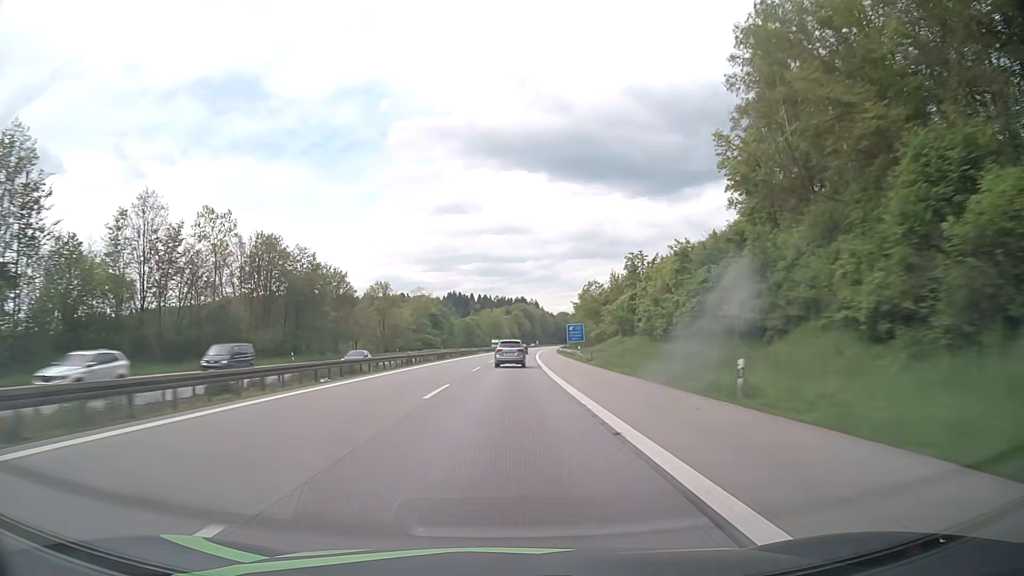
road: motorway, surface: asphalt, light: Day
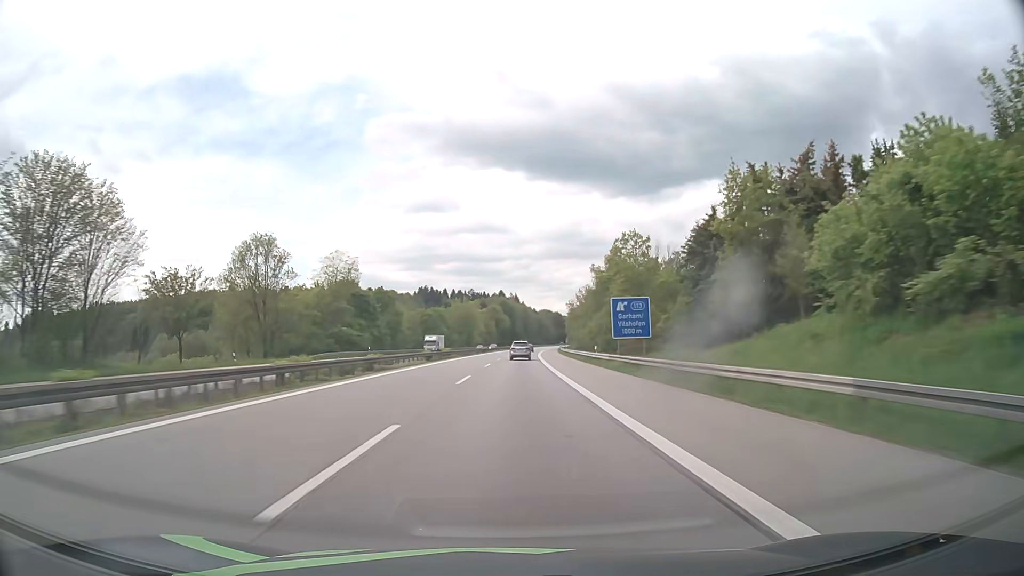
(+1.1, +66.7) m; +2°
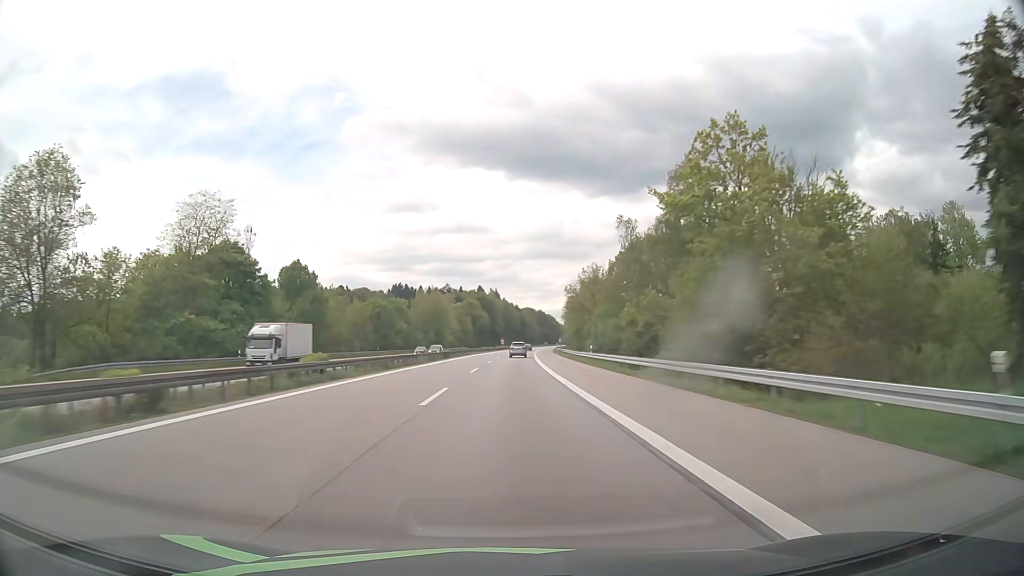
(+0.7, +44.4) m; +2°
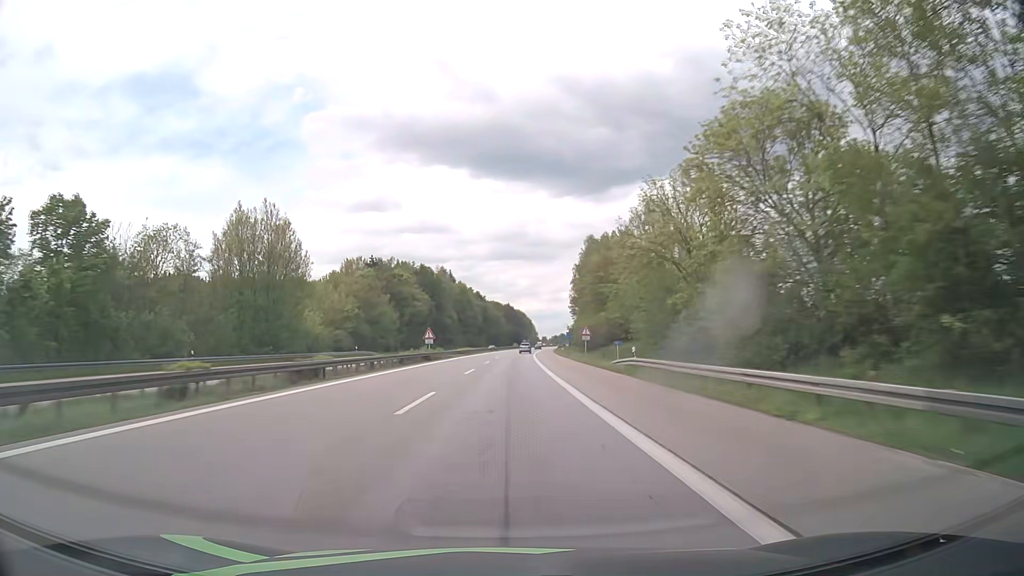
(+2.8, +111.1) m; +3°
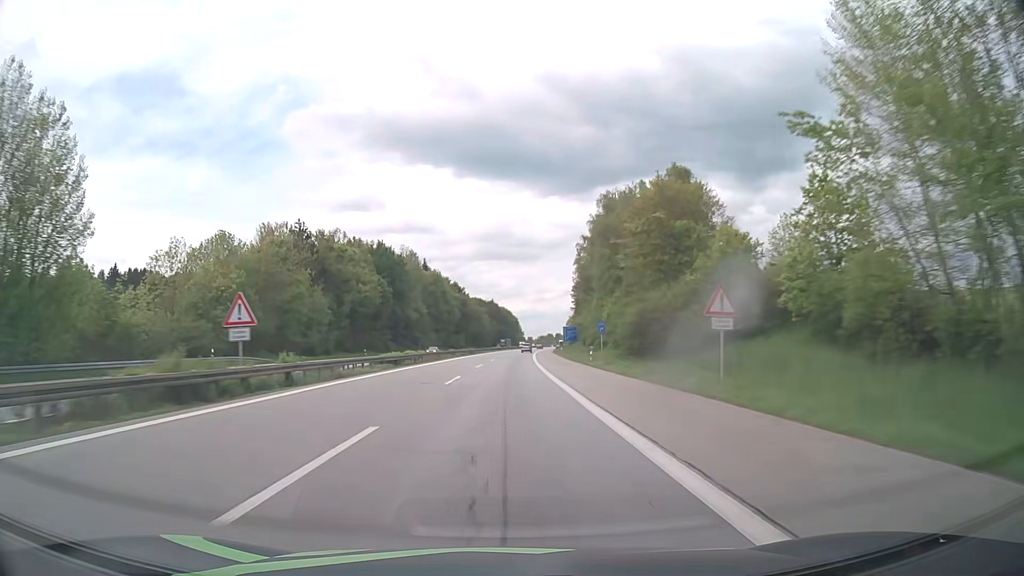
(+0.7, +44.4) m; +2°
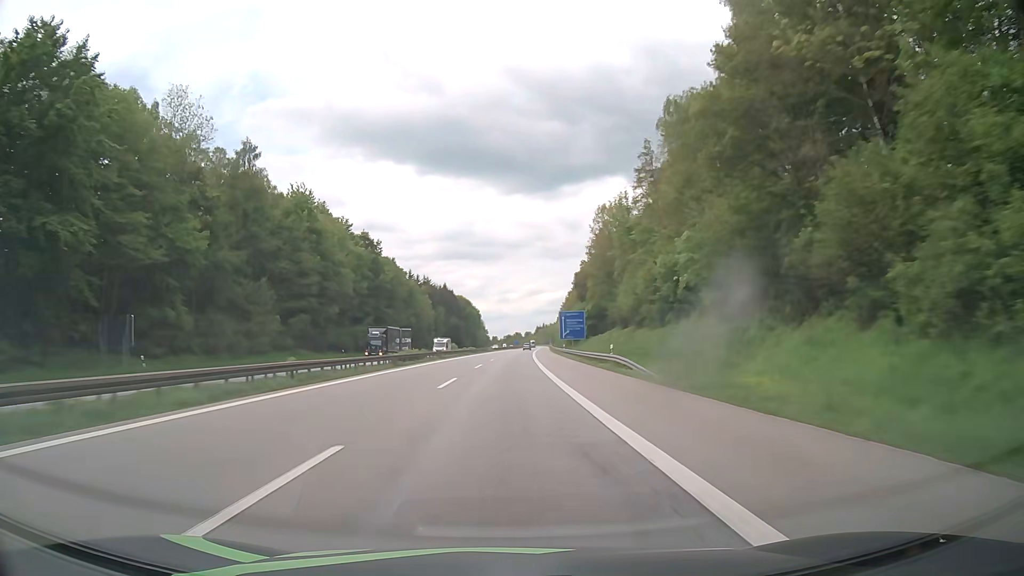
(+3.0, +111.1) m; +3°
